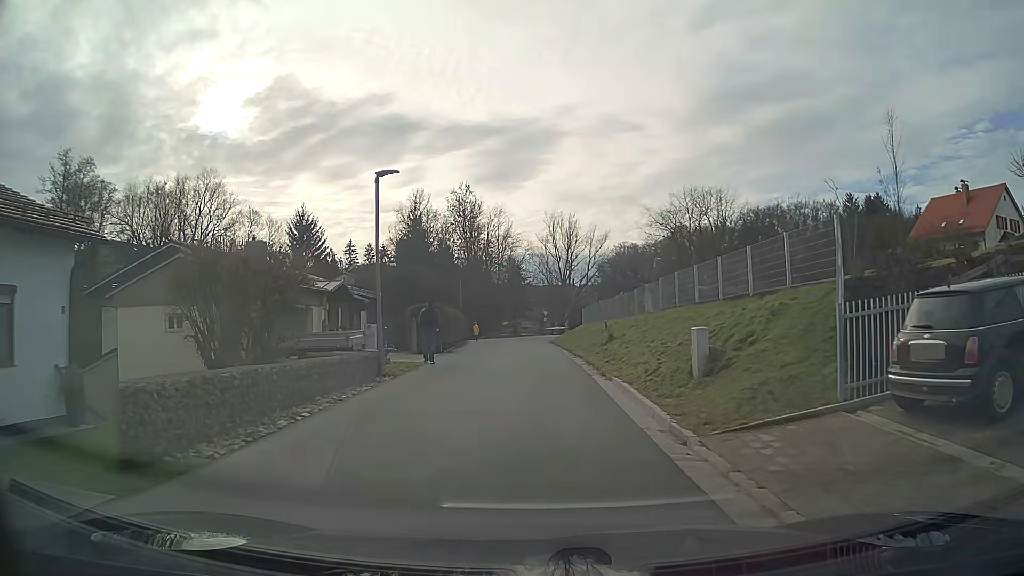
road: residential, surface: asphalt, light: Day
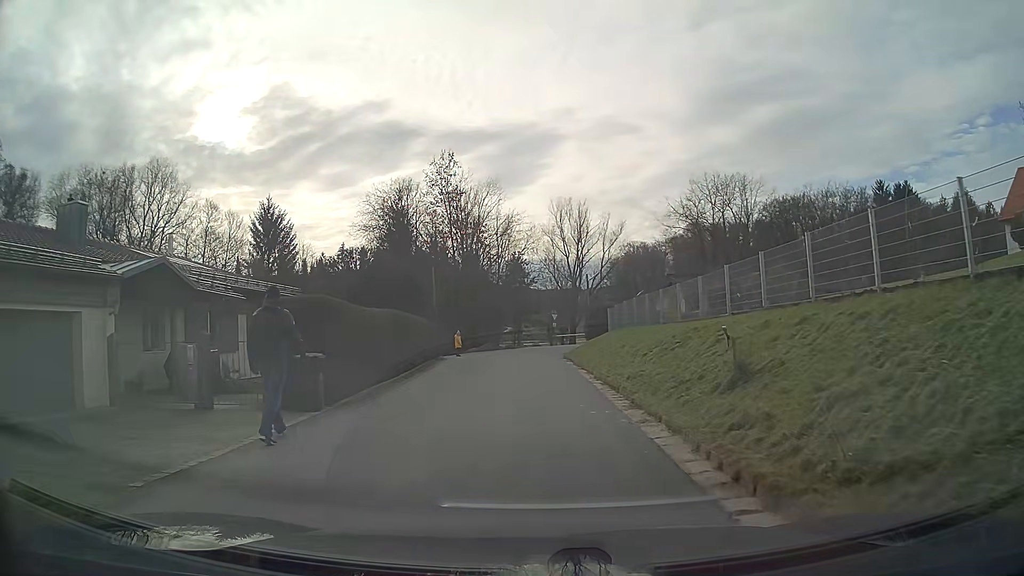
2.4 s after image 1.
(-0.1, +15.3) m; -1°
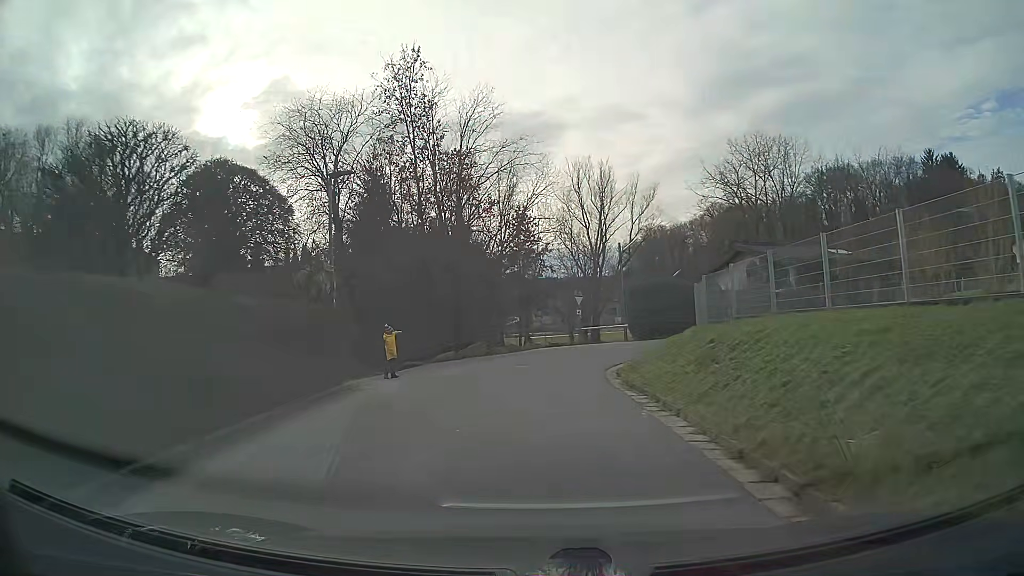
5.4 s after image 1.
(-0.2, +19.3) m; -1°
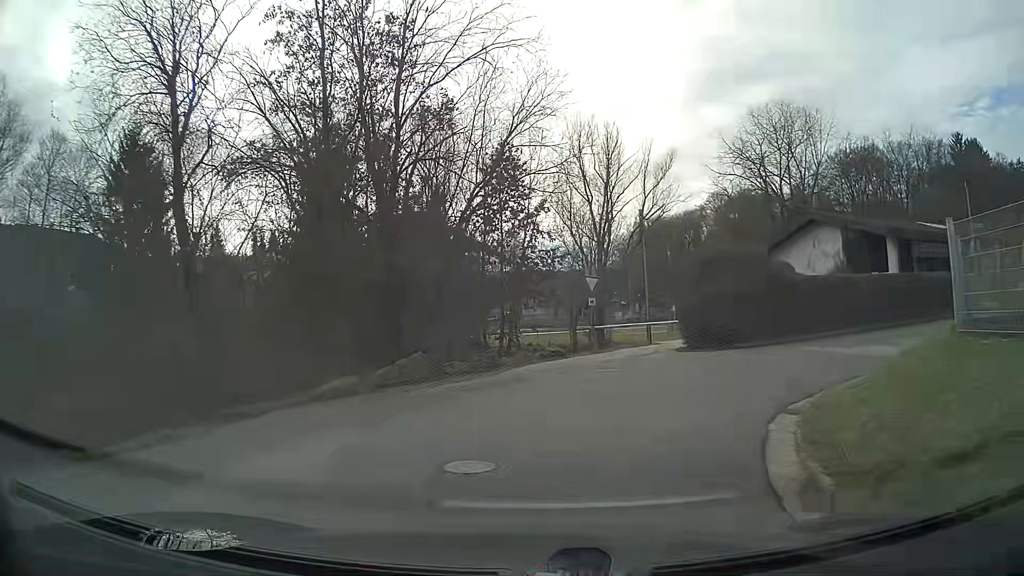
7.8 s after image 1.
(0.0, +14.0) m; 0°
